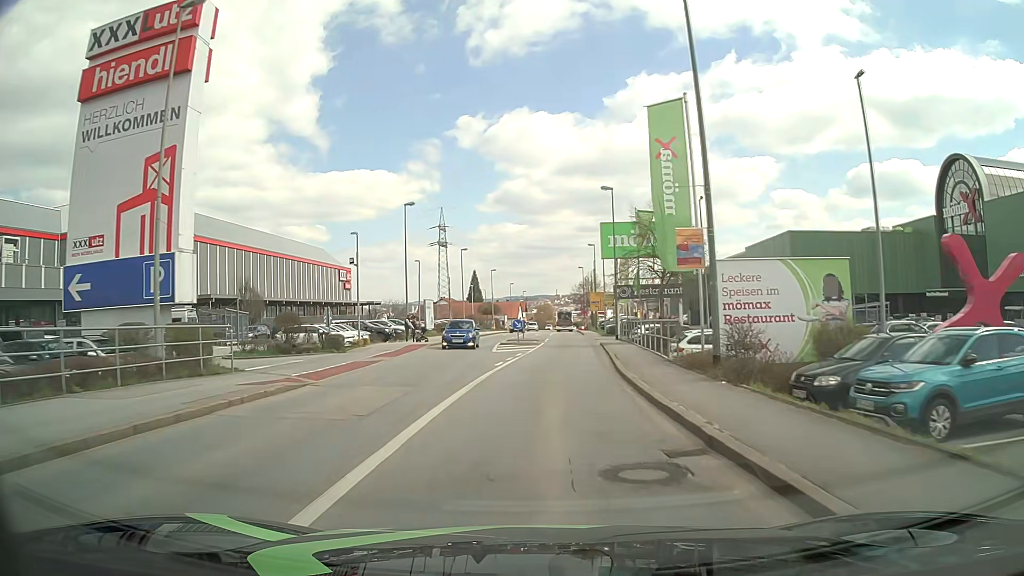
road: tertiary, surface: asphalt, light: Day
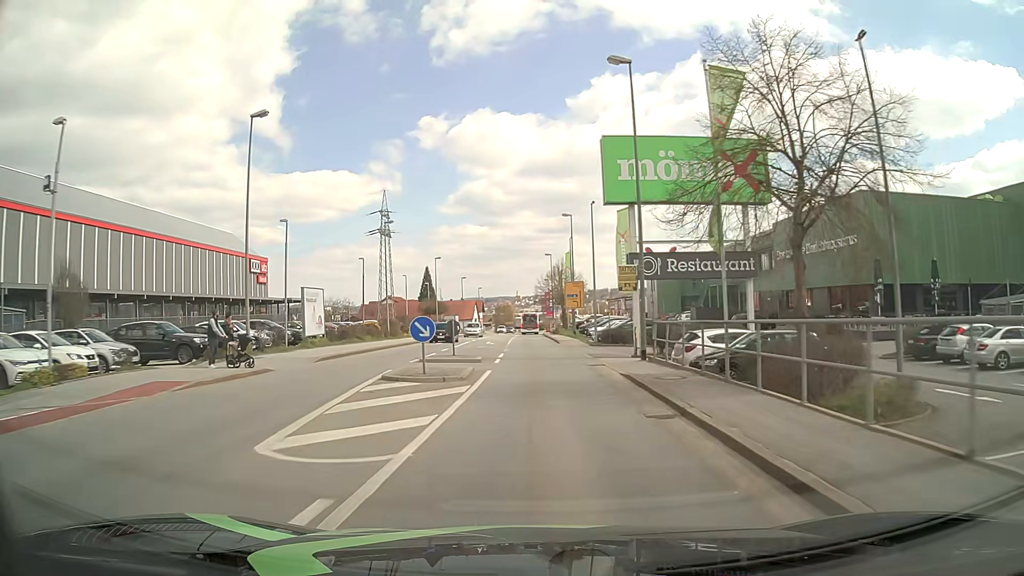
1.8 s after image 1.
(+0.6, +23.0) m; +3°
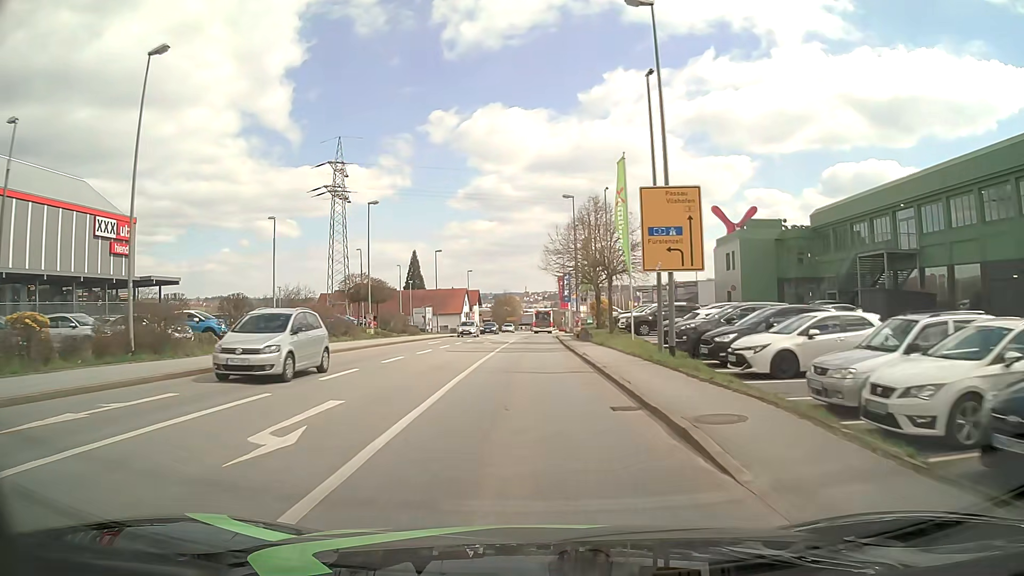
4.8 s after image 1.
(+0.2, +38.3) m; -1°
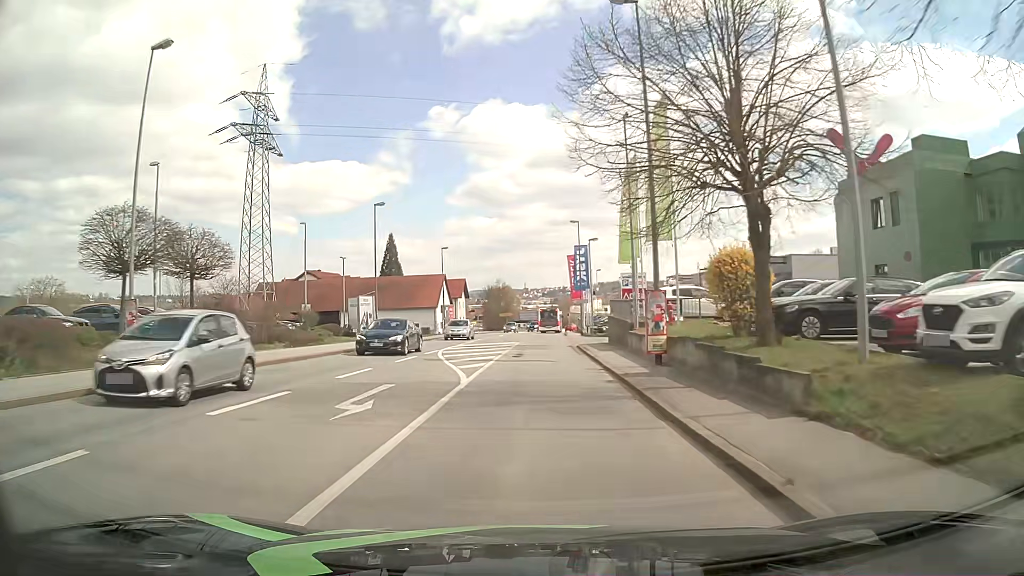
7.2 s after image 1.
(0.0, +30.6) m; 0°
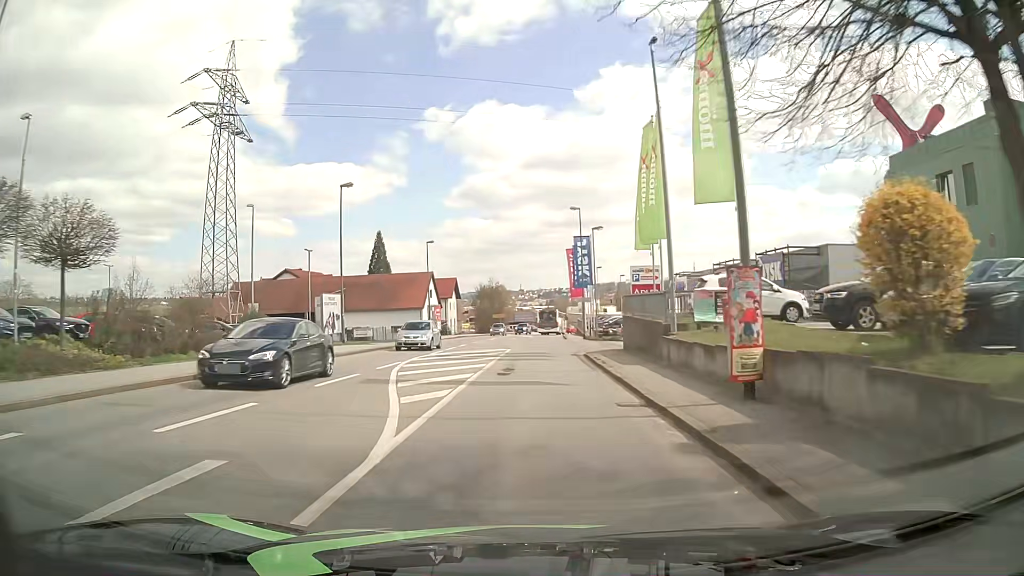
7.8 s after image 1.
(0.0, +7.7) m; +1°
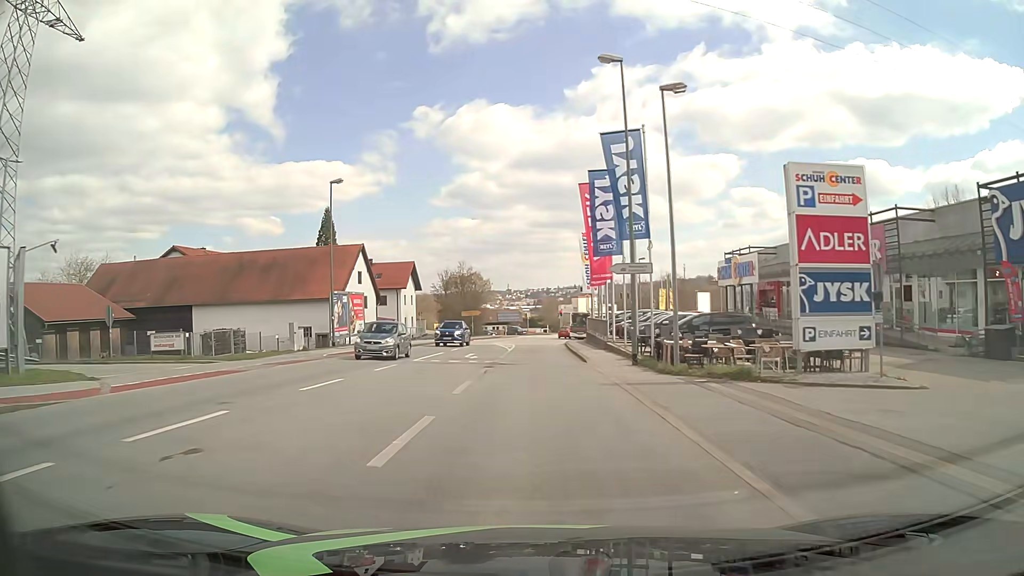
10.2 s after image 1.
(+0.1, +30.7) m; +1°
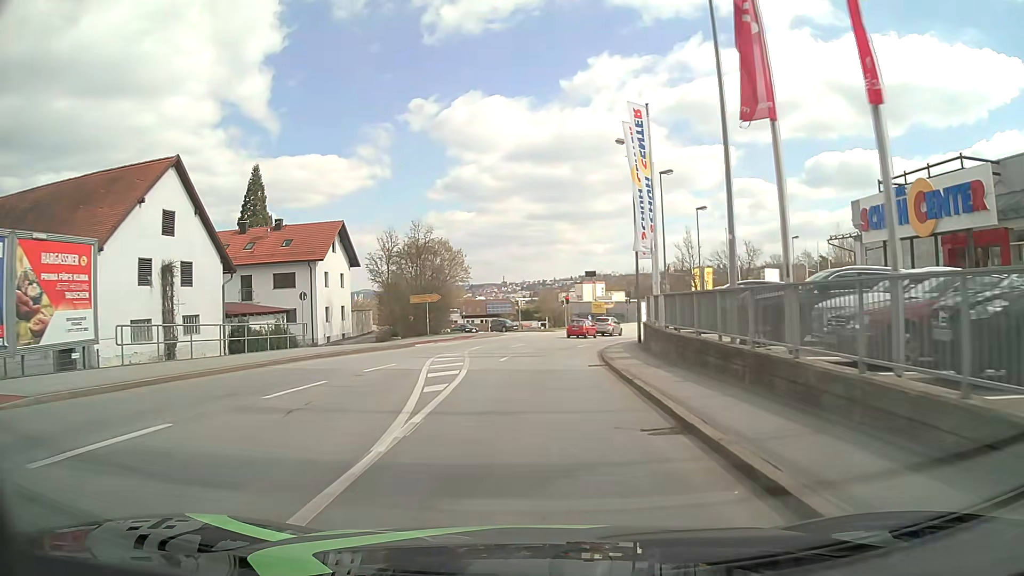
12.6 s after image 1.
(+0.2, +30.7) m; 0°
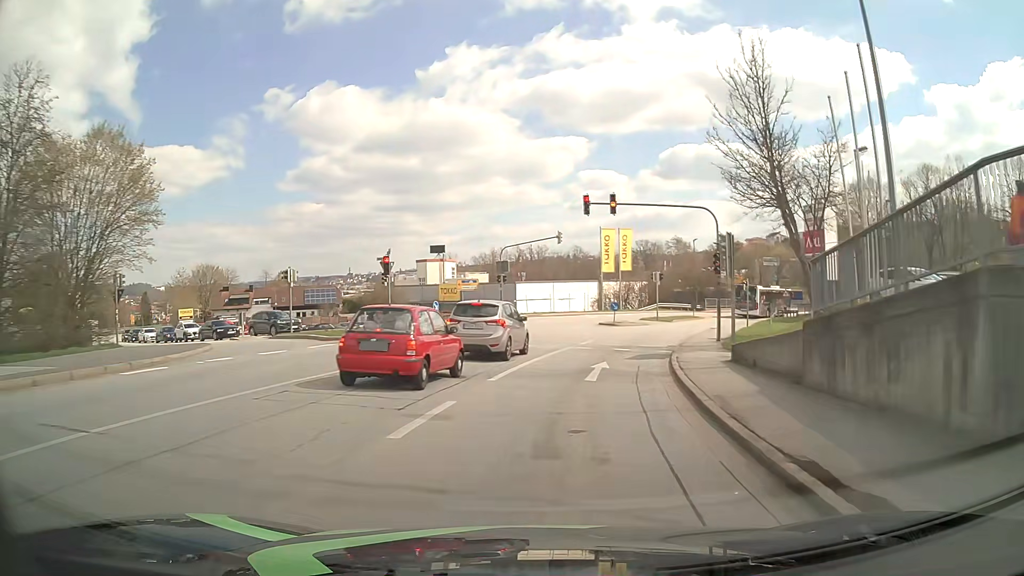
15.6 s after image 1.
(+2.6, +38.1) m; +13°
